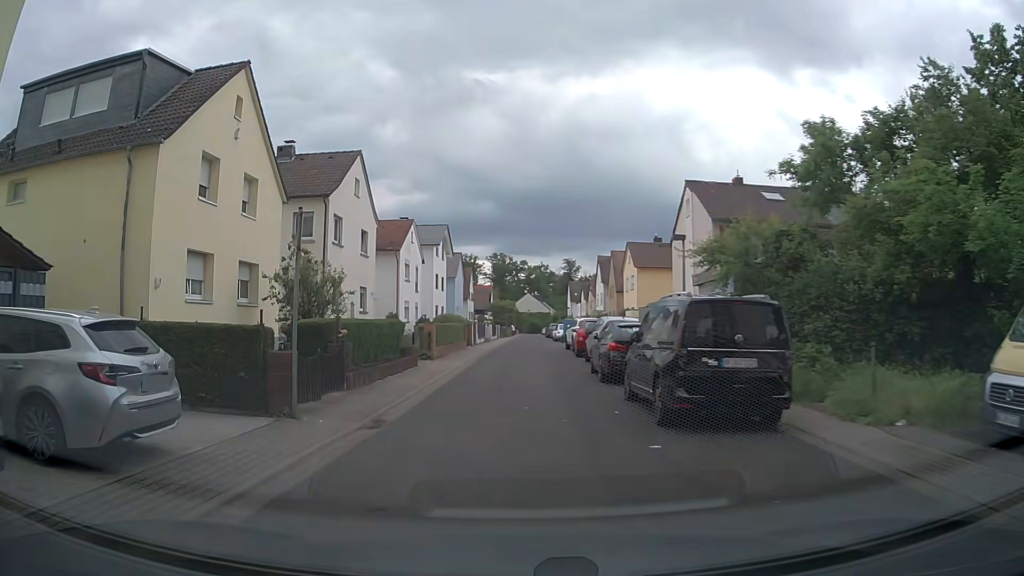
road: residential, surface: asphalt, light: Day
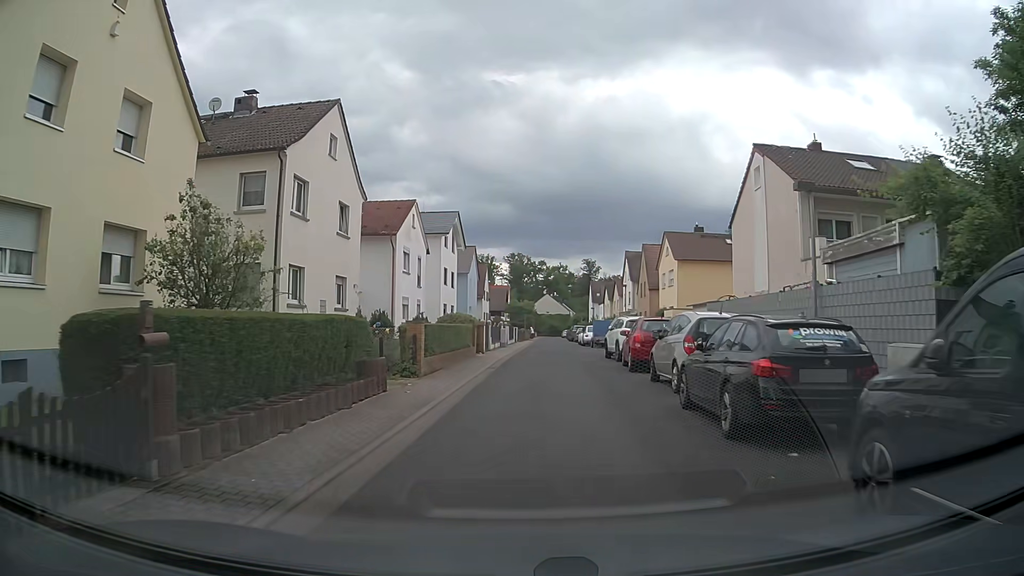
(-0.3, +8.4) m; -4°
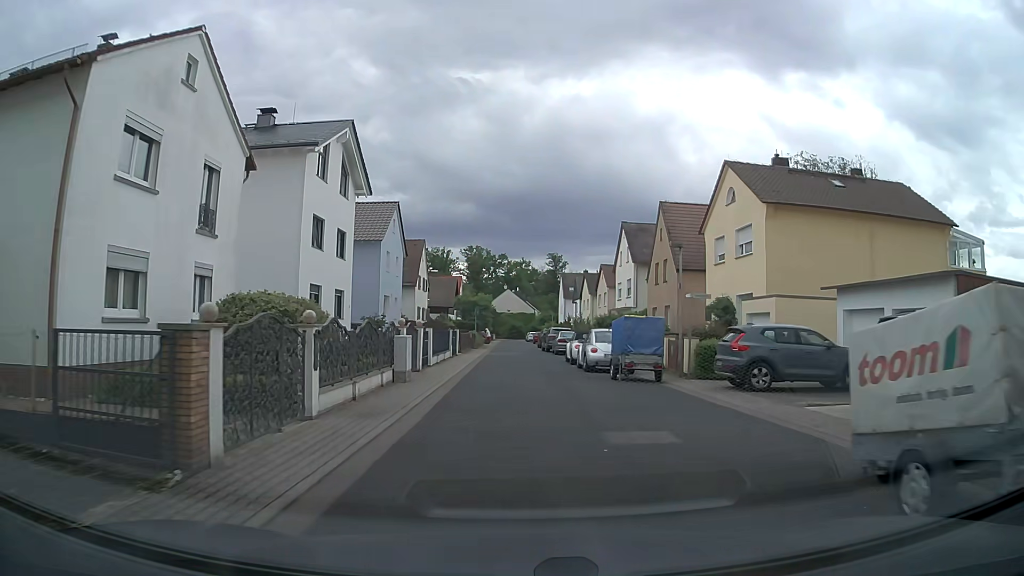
(+1.5, +25.4) m; +5°
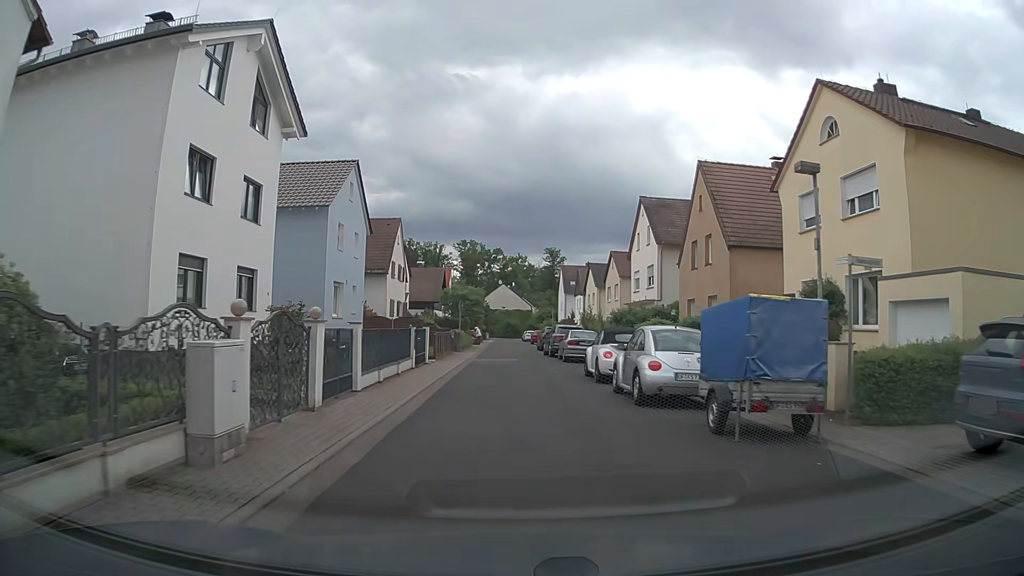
(-0.1, +10.7) m; -1°
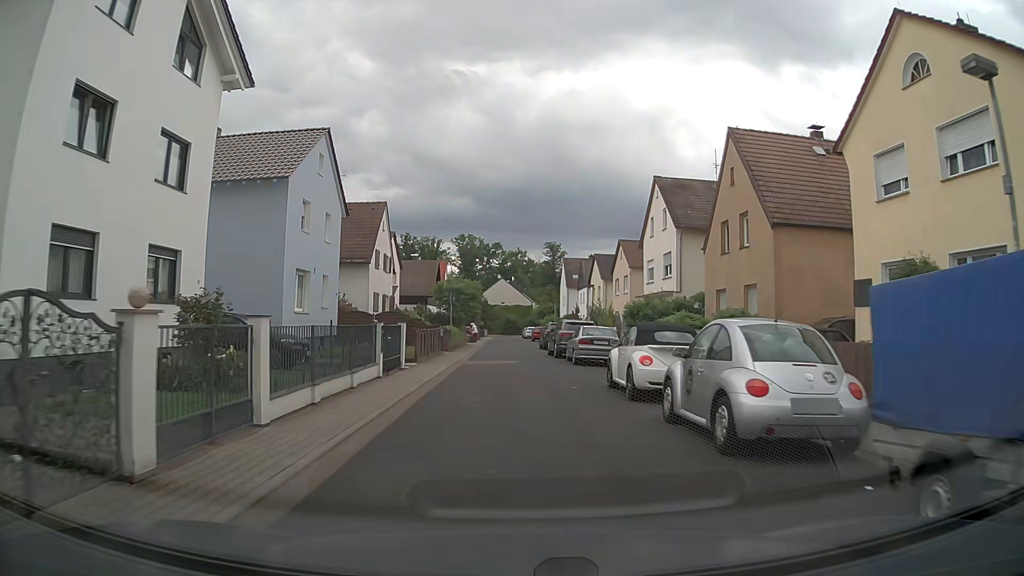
(+0.1, +5.3) m; 0°
